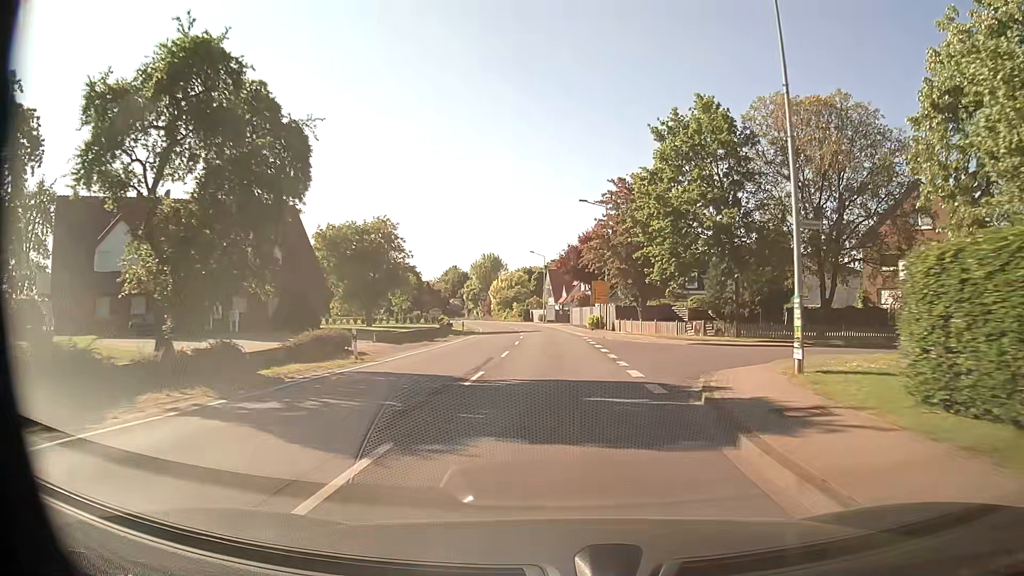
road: secondary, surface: asphalt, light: Day
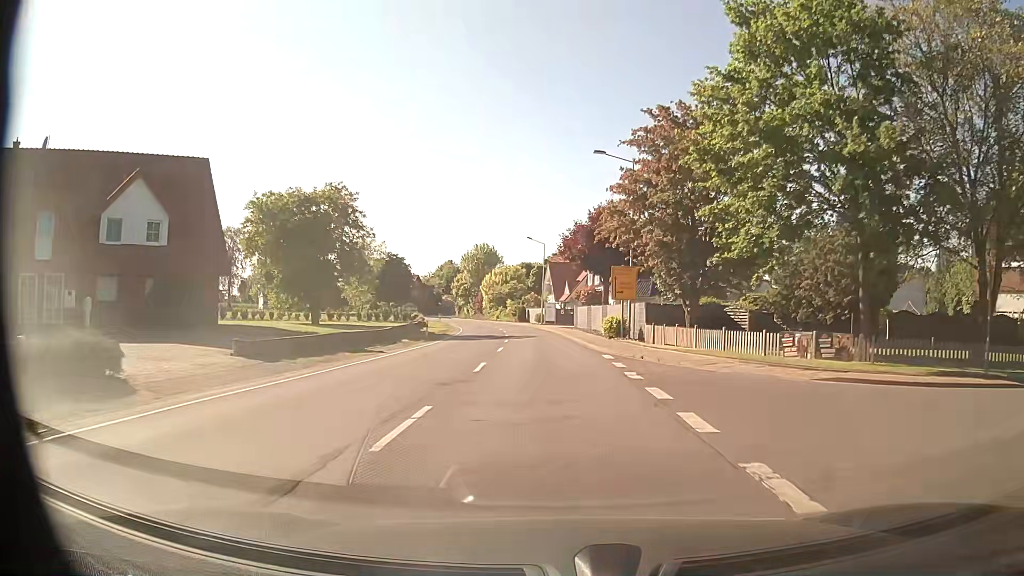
(0.0, +15.8) m; 0°
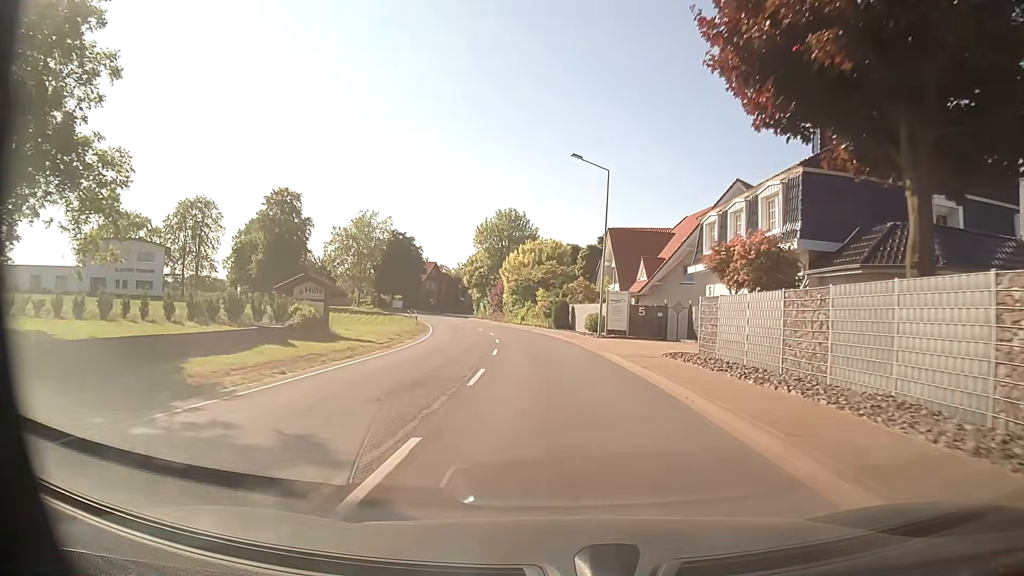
(-1.3, +39.5) m; -4°
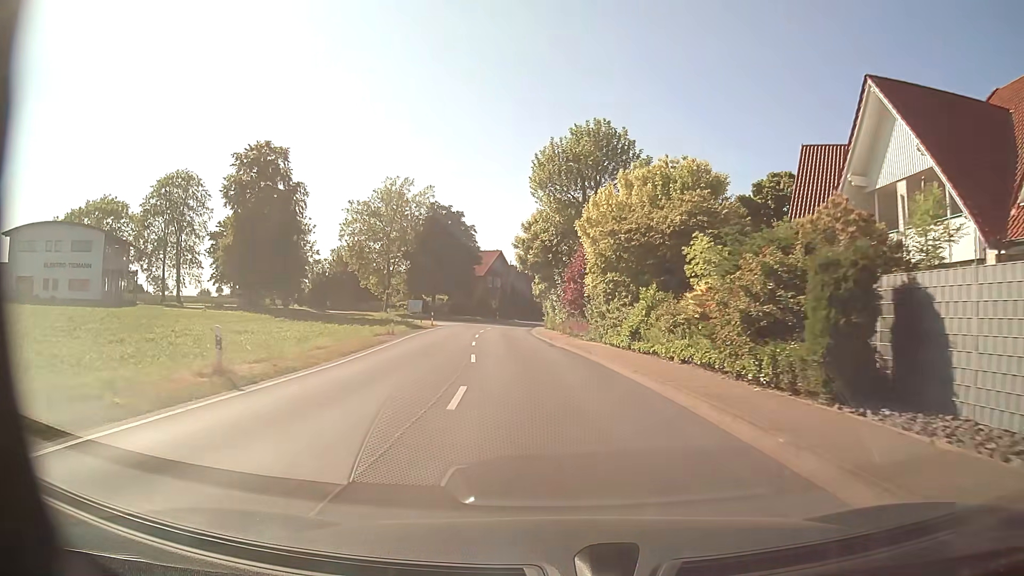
(-2.3, +39.5) m; -8°
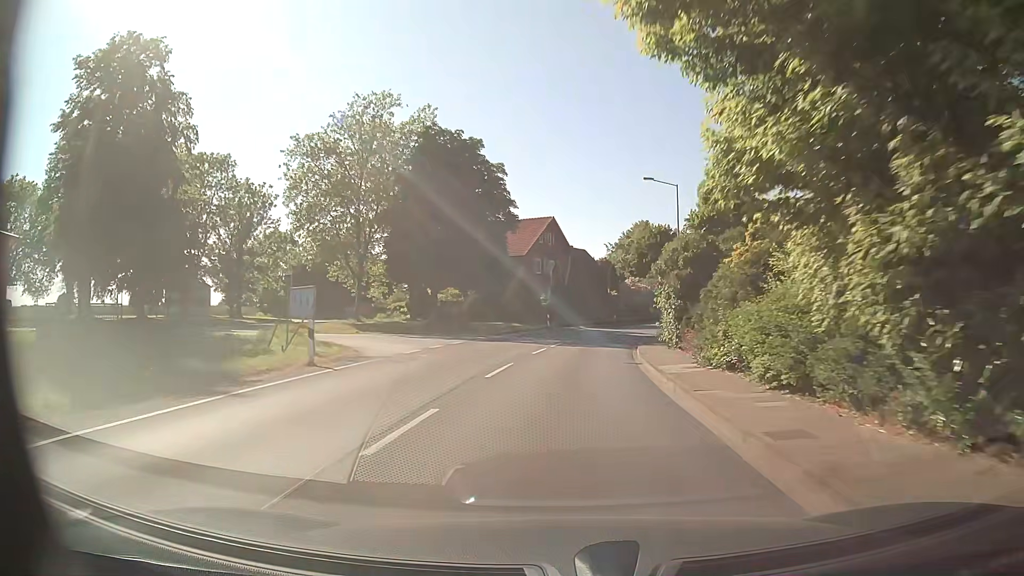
(-2.9, +39.4) m; -6°
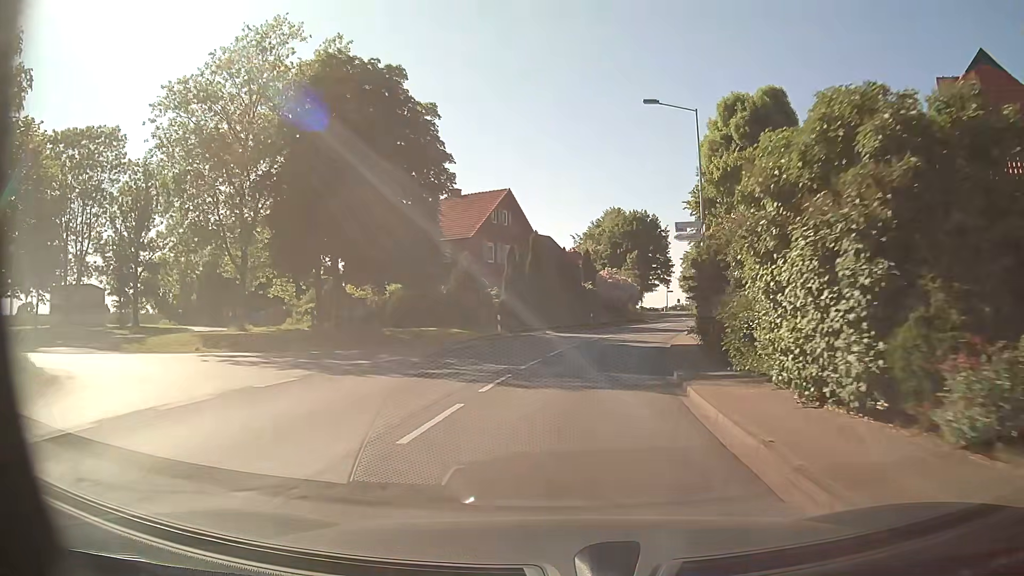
(+0.4, +15.8) m; +4°
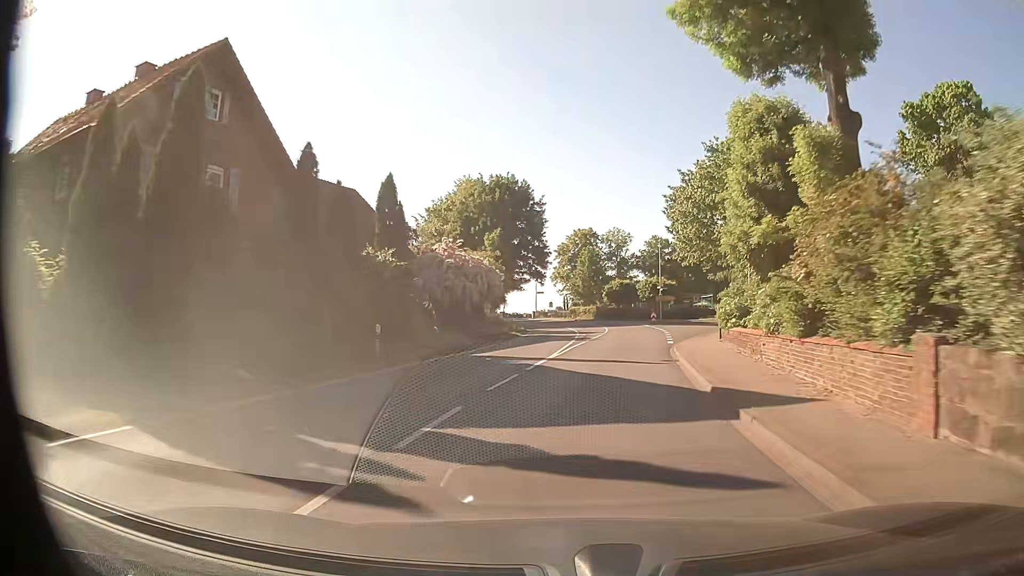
(+3.0, +31.3) m; +12°
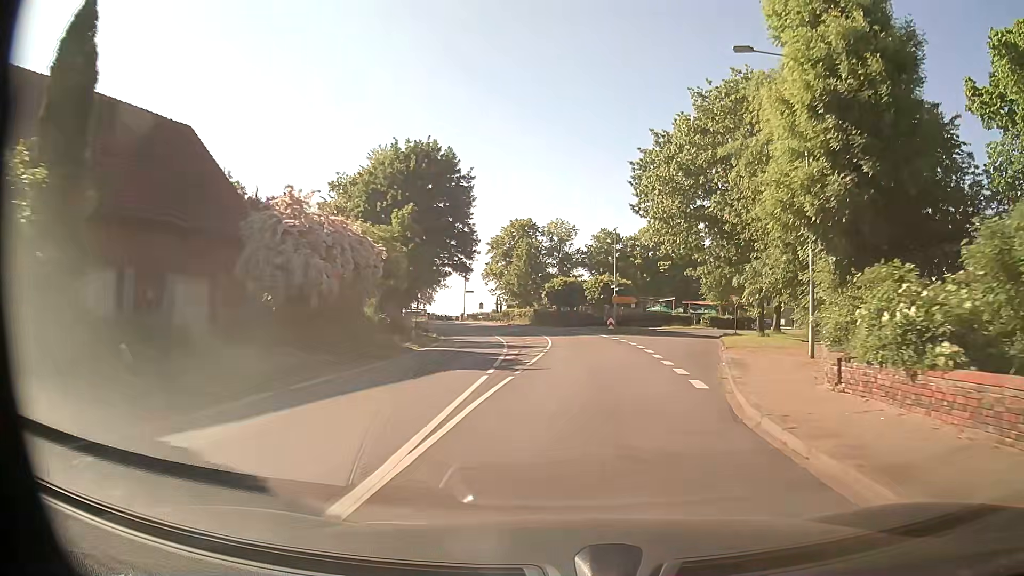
(+0.5, +15.7) m; +5°
